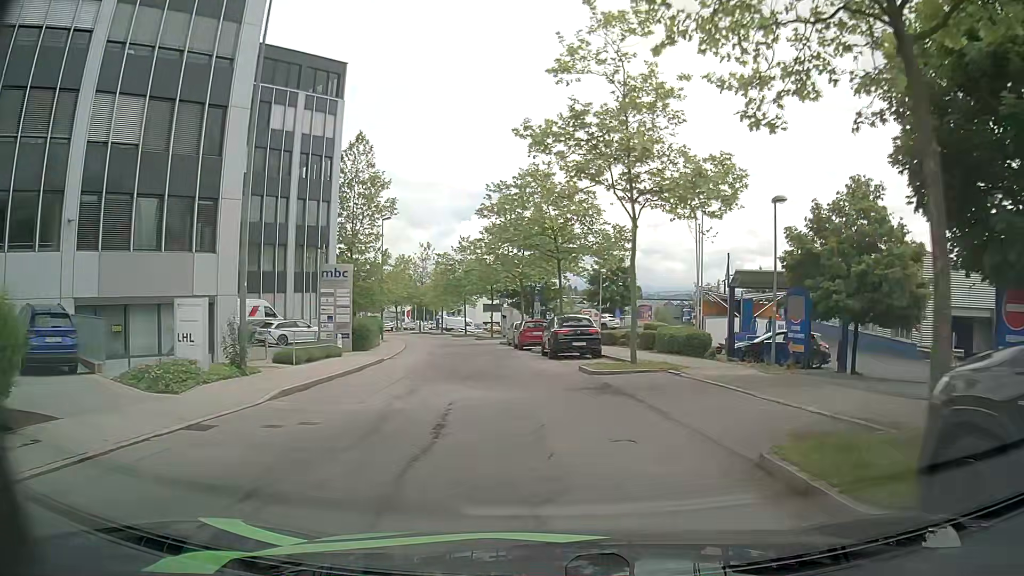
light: Day
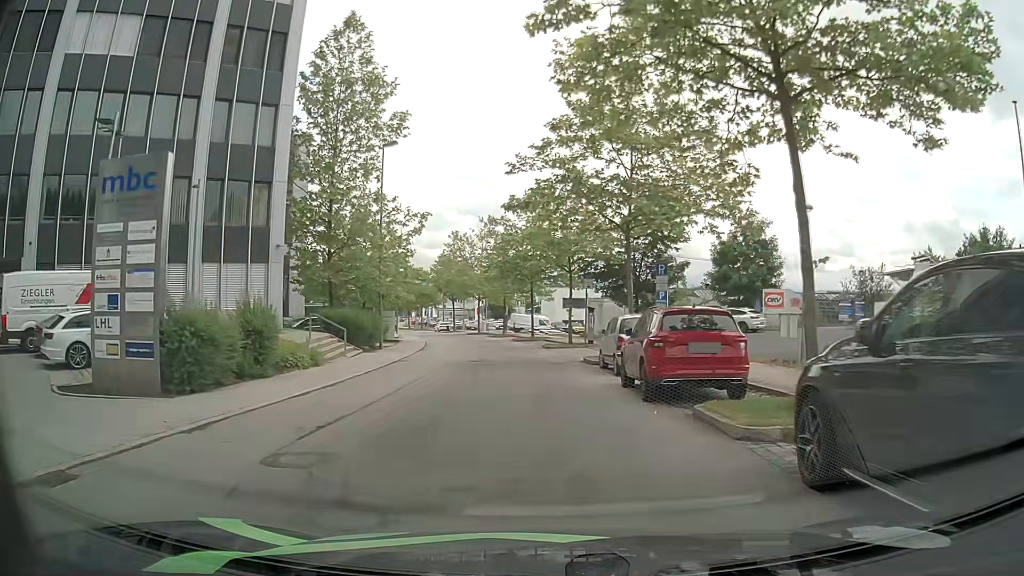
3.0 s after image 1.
(-1.7, +23.9) m; -7°
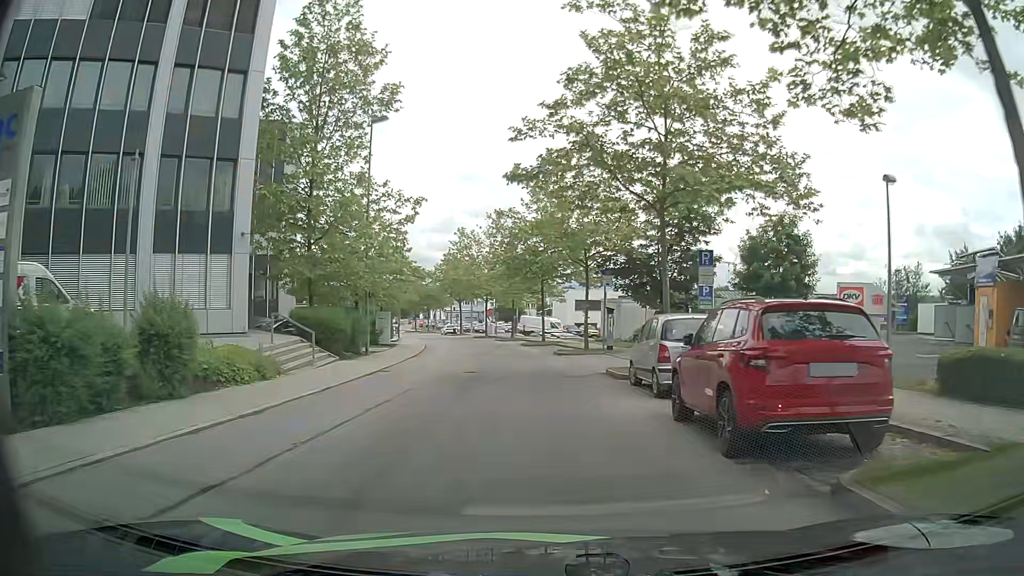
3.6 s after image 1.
(-0.1, +4.6) m; -2°
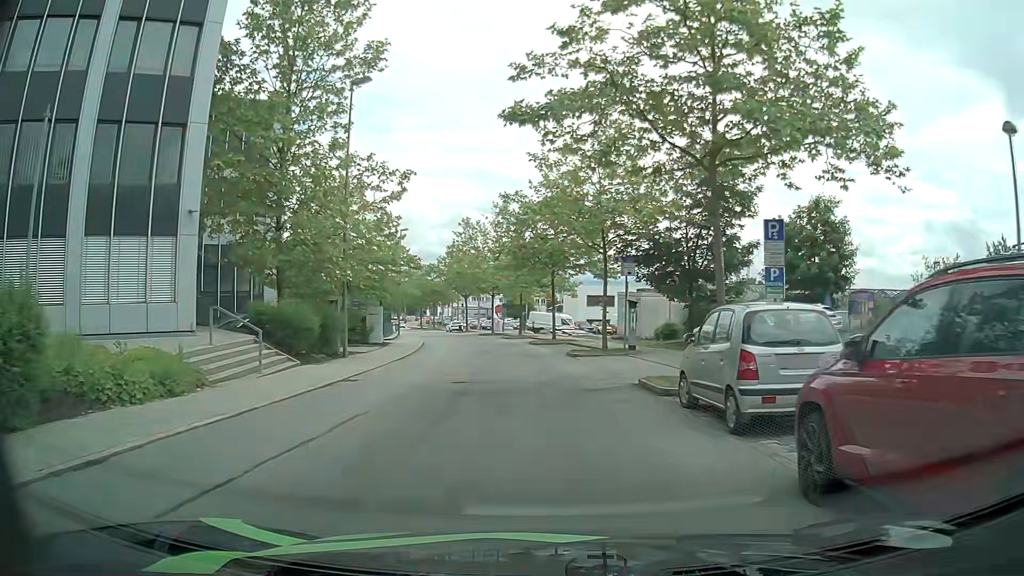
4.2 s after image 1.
(0.0, +4.7) m; 0°
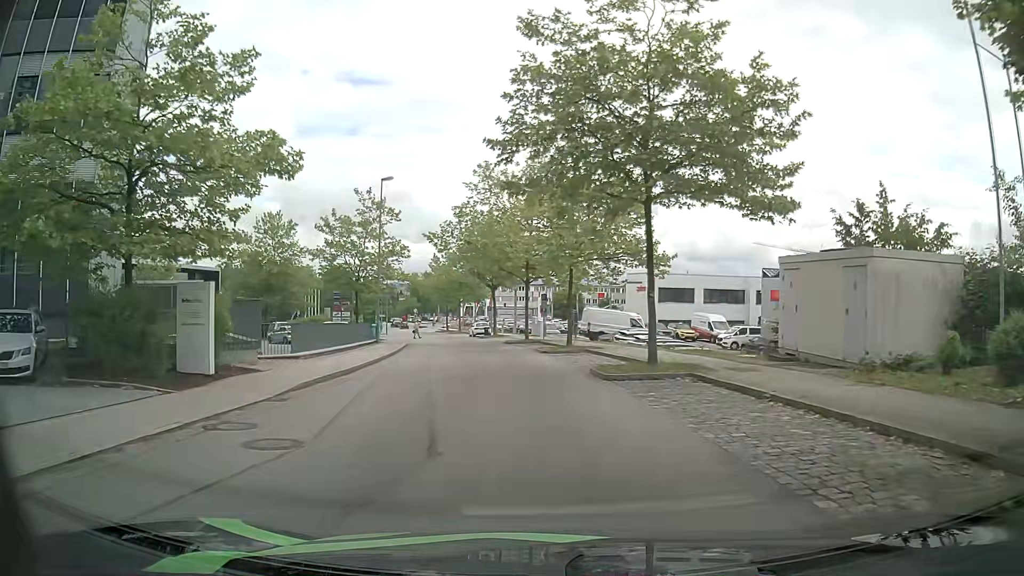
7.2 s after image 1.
(-1.1, +24.4) m; -5°
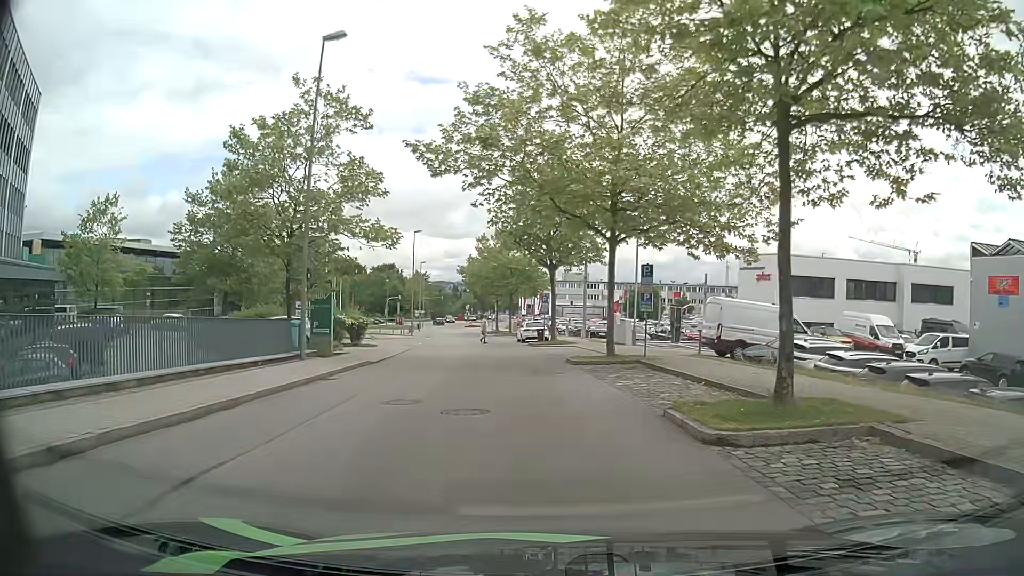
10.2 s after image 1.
(-1.1, +22.0) m; -4°
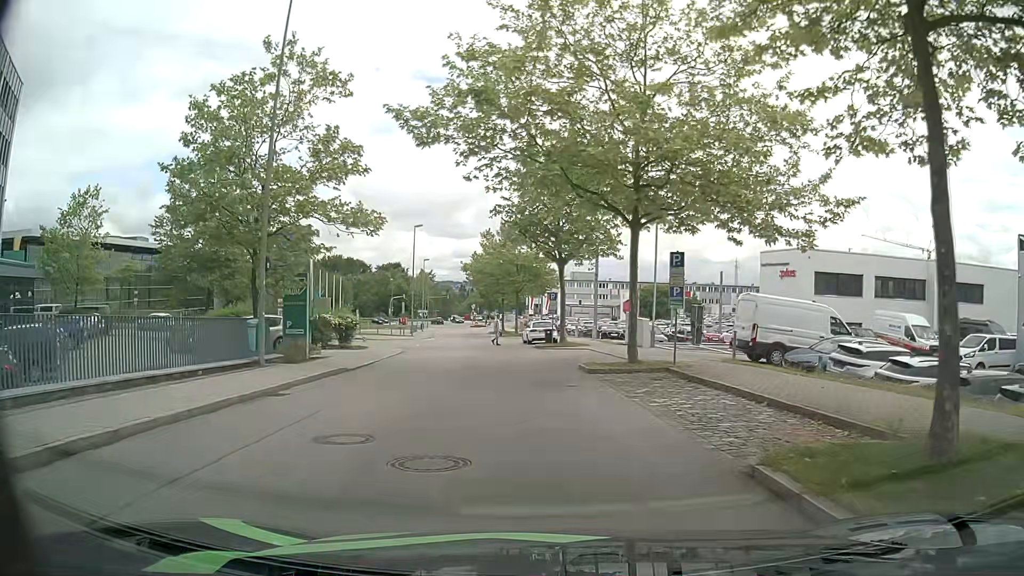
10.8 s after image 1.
(-0.1, +3.7) m; -1°
